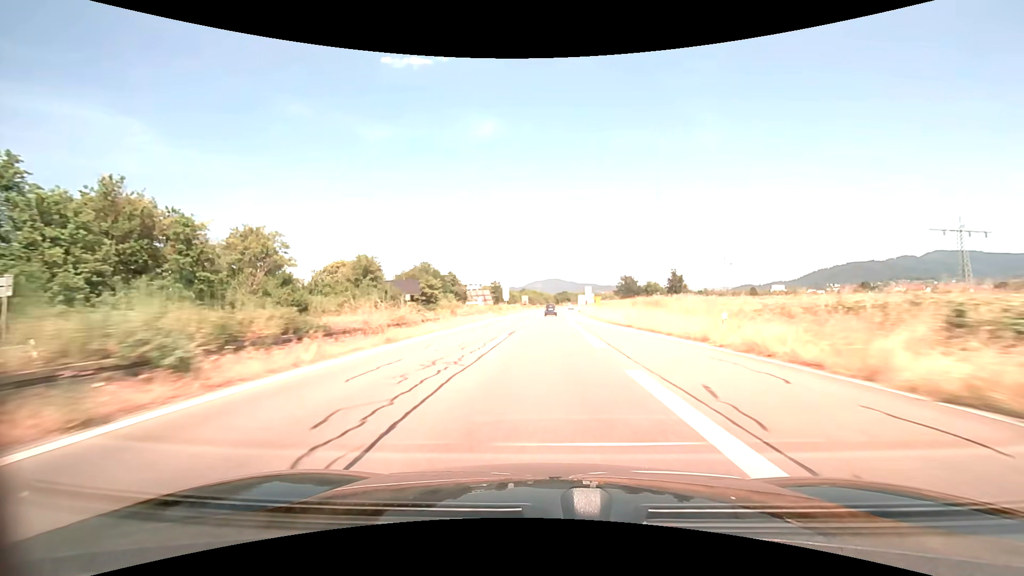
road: trunk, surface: asphalt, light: Day
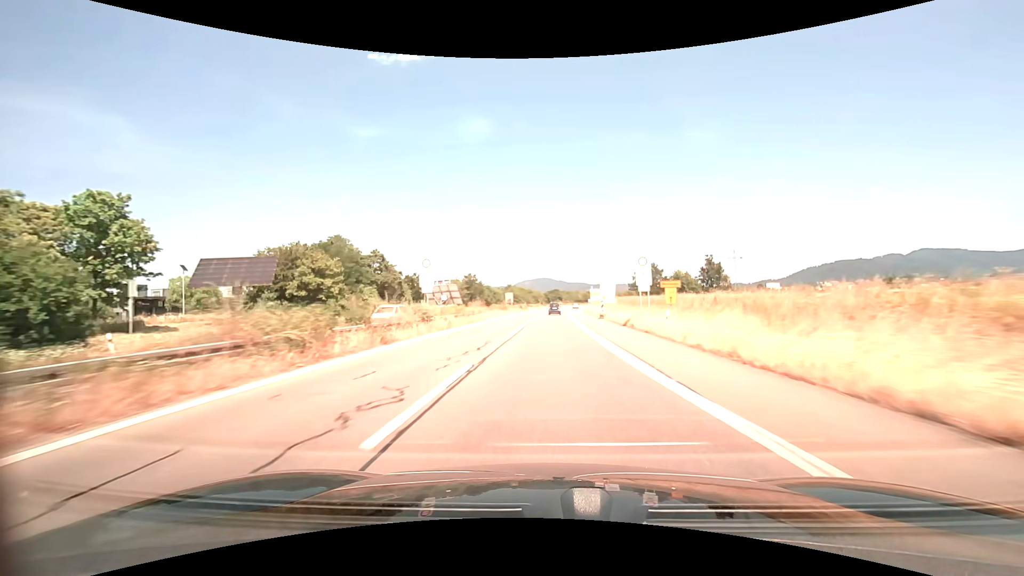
(+0.4, +46.5) m; +1°
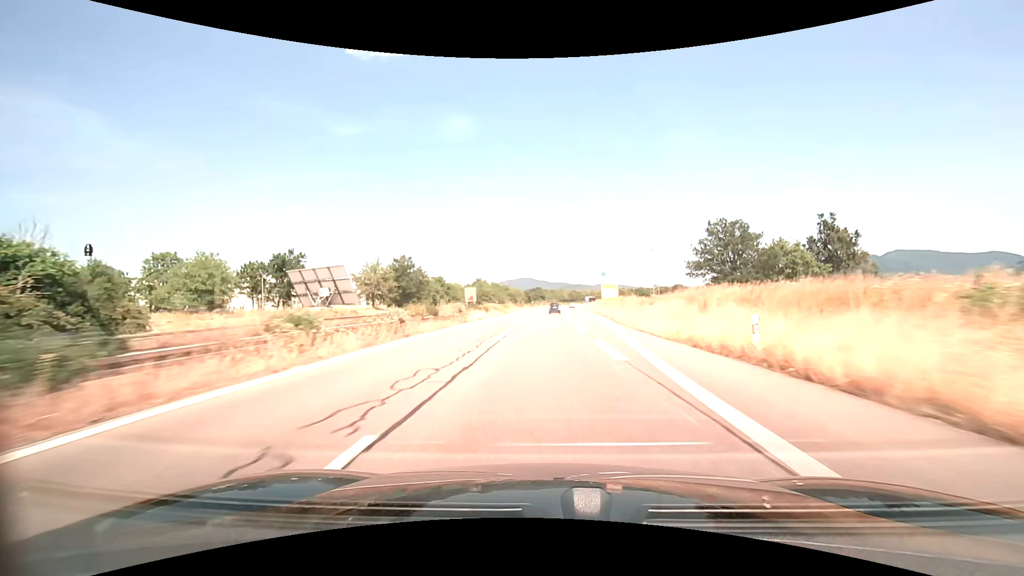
(+1.1, +59.7) m; +2°
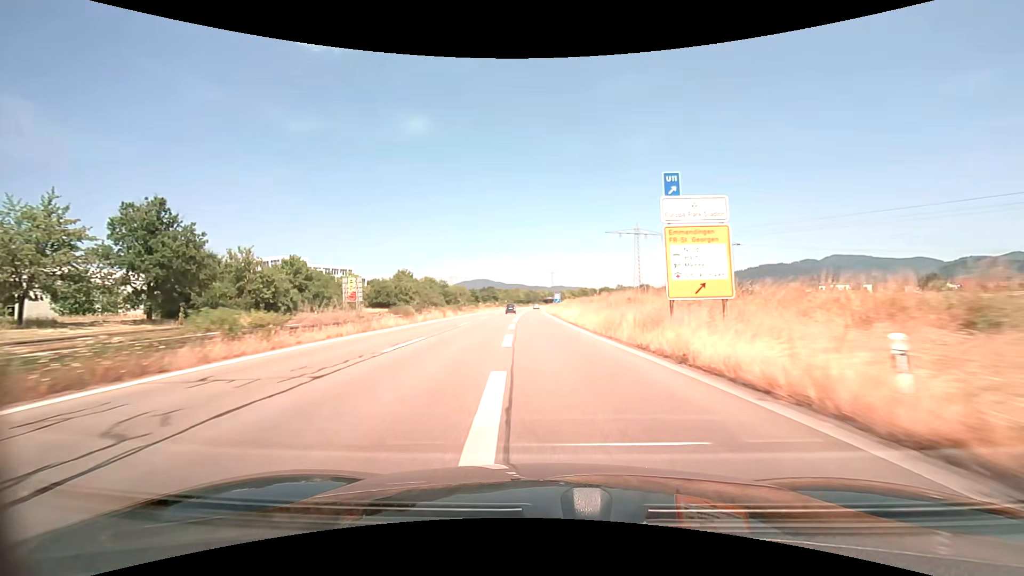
(+2.6, +56.2) m; +5°
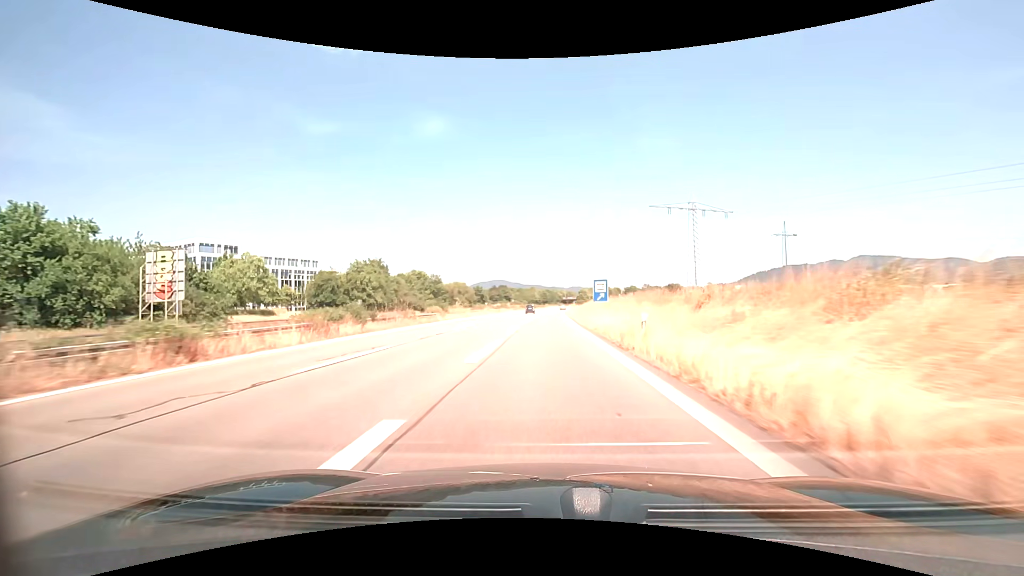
(-0.7, +40.0) m; -2°
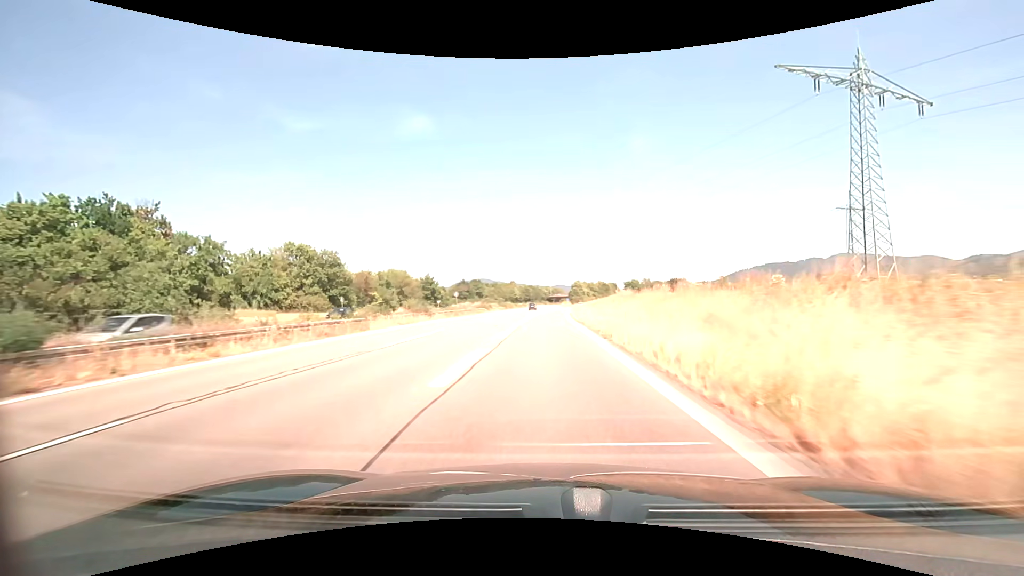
(+0.6, +64.4) m; +2°
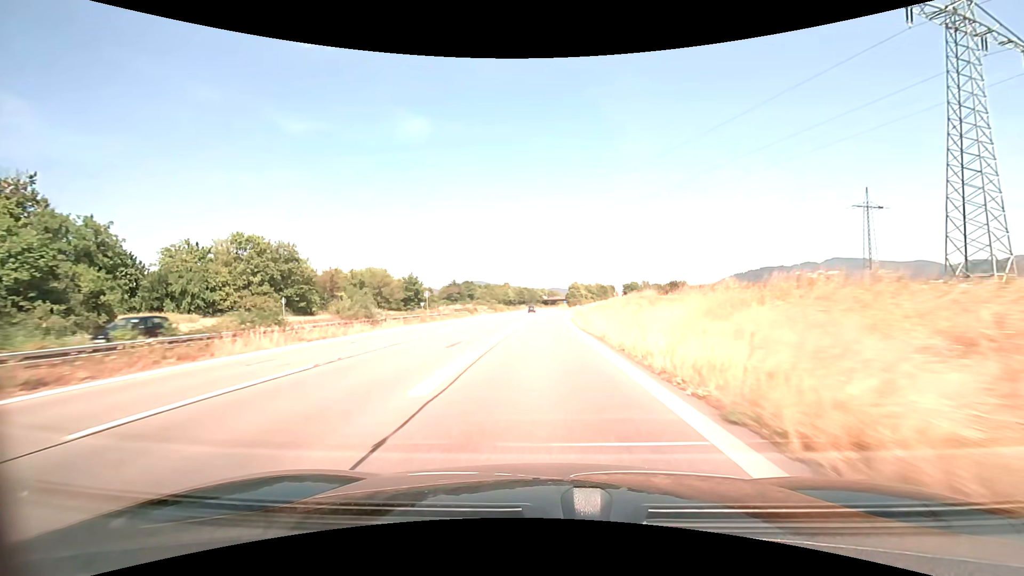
(+0.1, +12.6) m; 0°
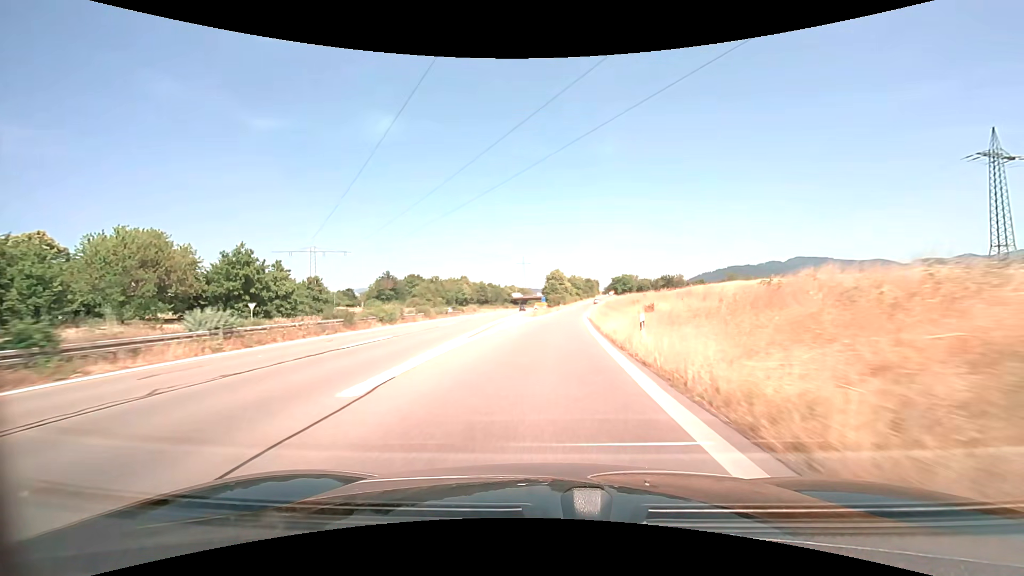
(+1.3, +60.3) m; +3°
(0, +10) (0, +20) (+1, +30) (+1, +40) (+2, +50) (+3, +60) (+4, +70) (+5, +80) (+6, +90) (+7, +100) m
